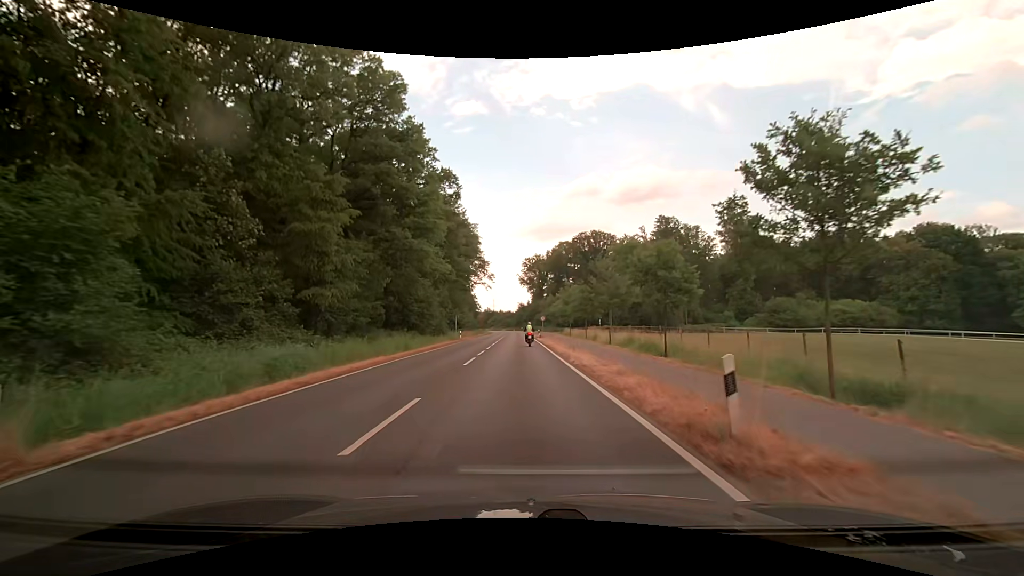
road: secondary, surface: asphalt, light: Day
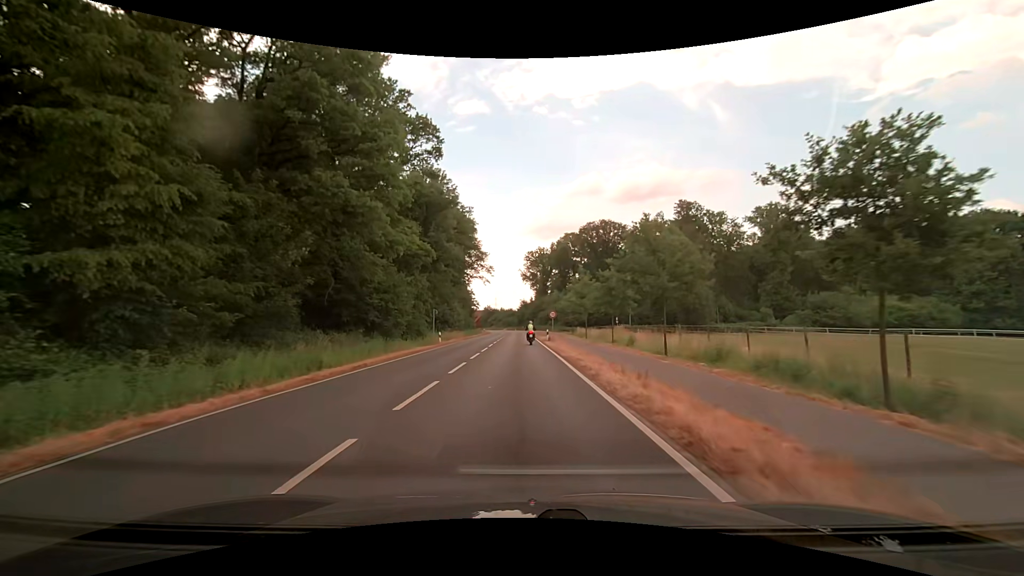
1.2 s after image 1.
(-0.1, +15.3) m; 0°
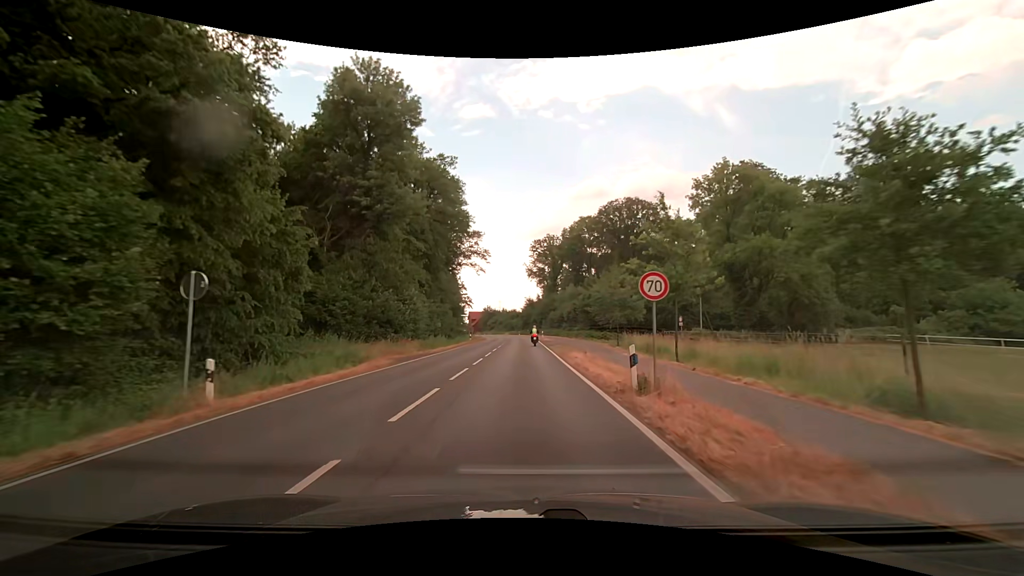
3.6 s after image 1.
(-0.4, +30.8) m; -1°
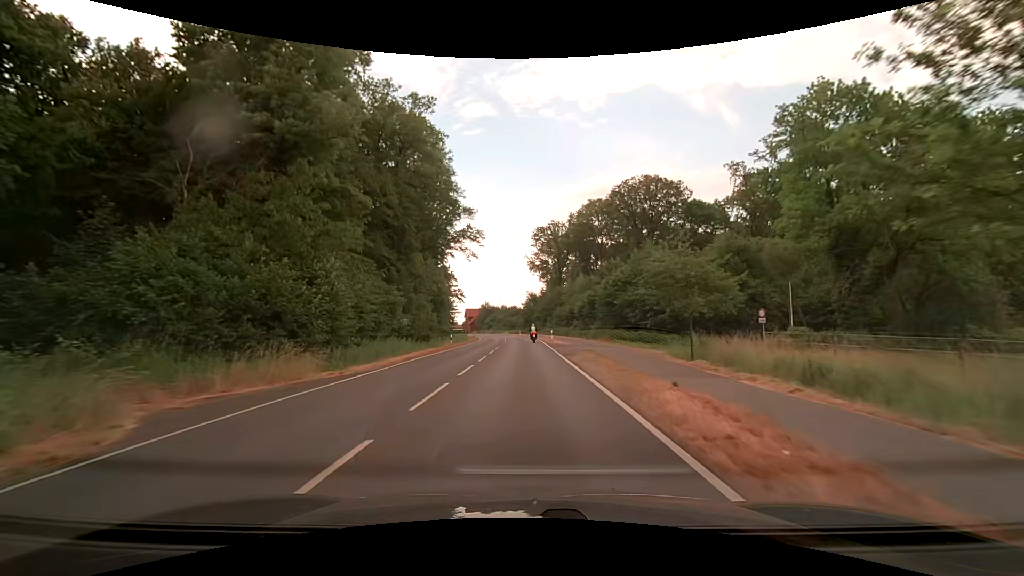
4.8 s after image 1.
(0.0, +17.4) m; 0°
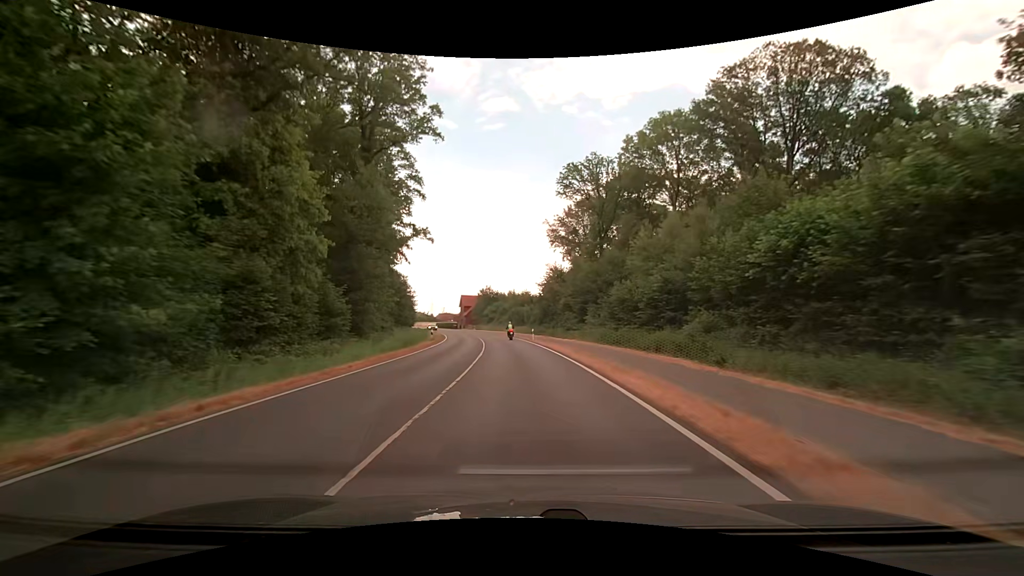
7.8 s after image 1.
(-0.2, +51.1) m; -2°
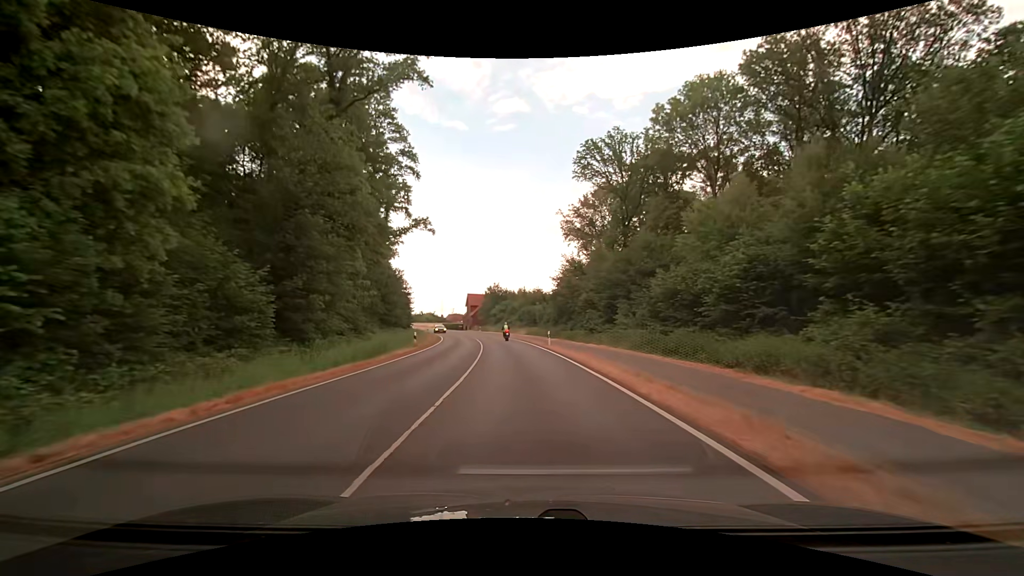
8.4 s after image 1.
(0.0, +10.8) m; -1°
